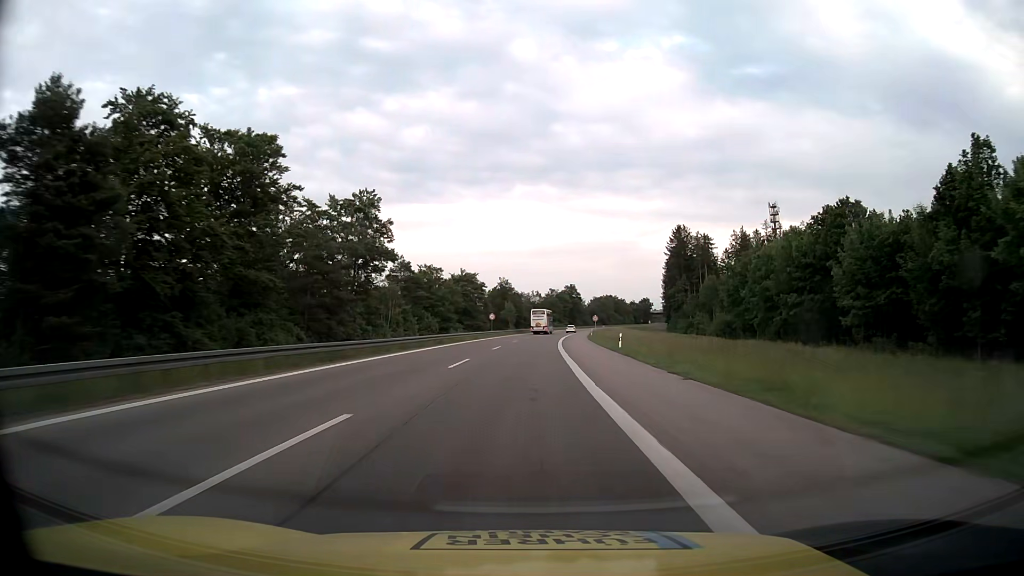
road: motorway_link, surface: asphalt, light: Day
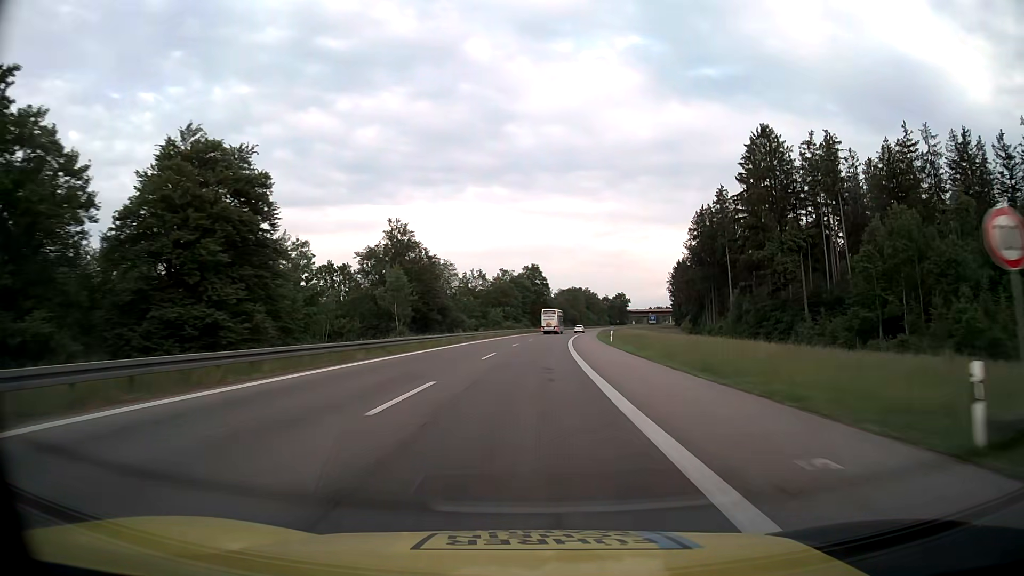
(+3.2, +83.6) m; +4°
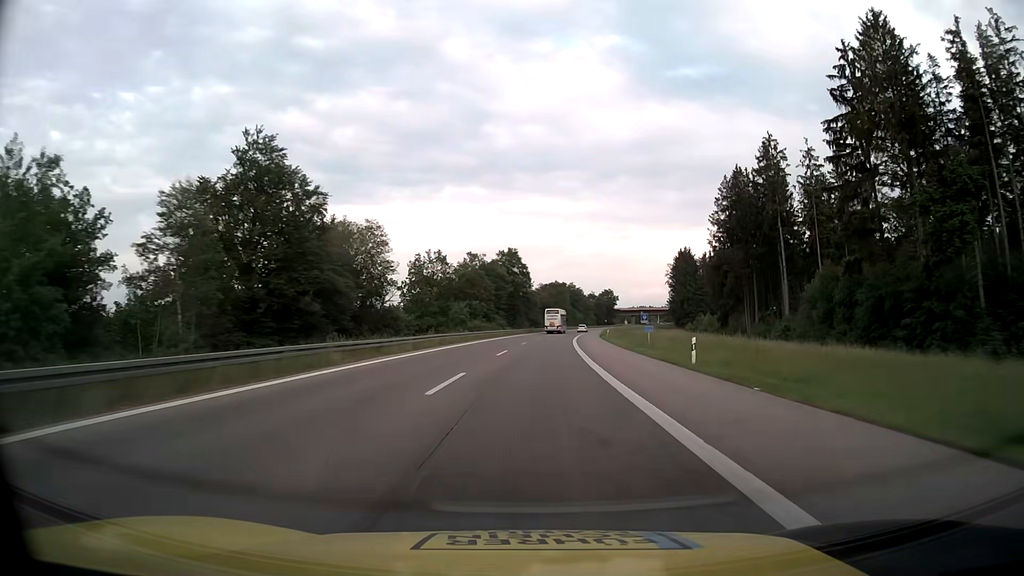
(+0.5, +33.0) m; +2°
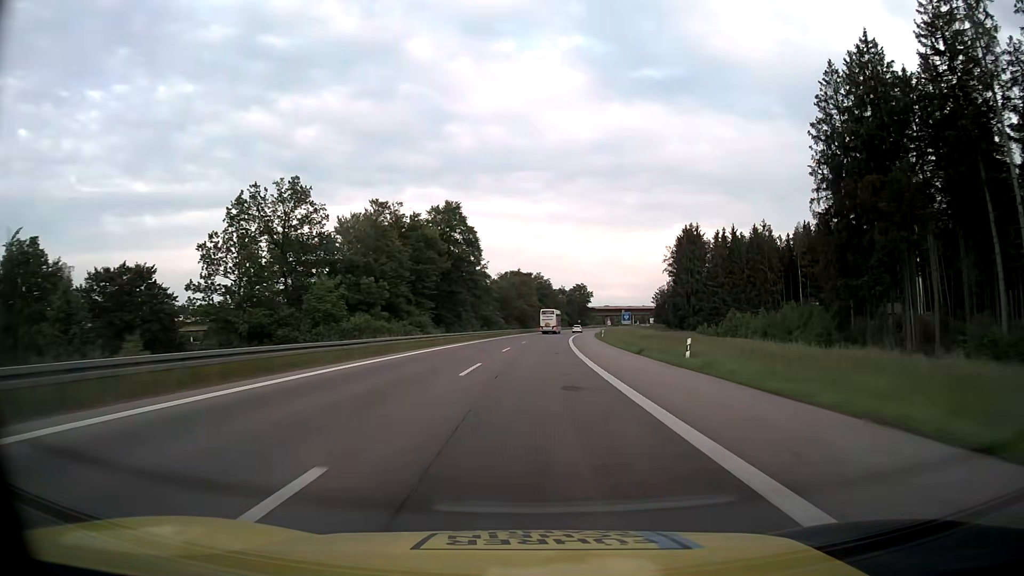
(+1.5, +49.0) m; +4°
(0, +10) (0, +20) (0, +30) (+1, +40) (+1, +50) (+2, +60) (+3, +70) (+3, +80) (+4, +90) (+5, +100) m
